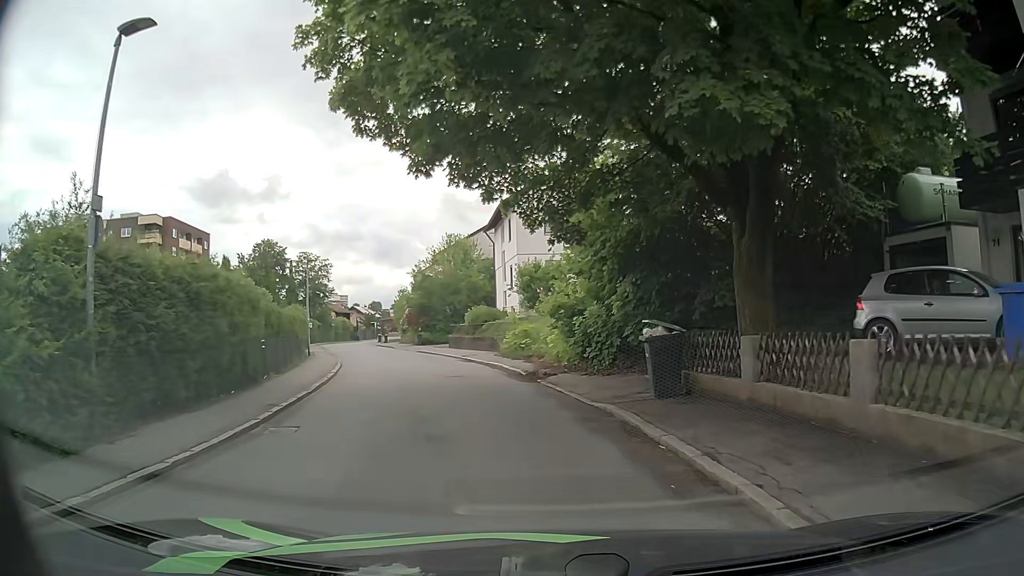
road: residential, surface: asphalt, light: Day
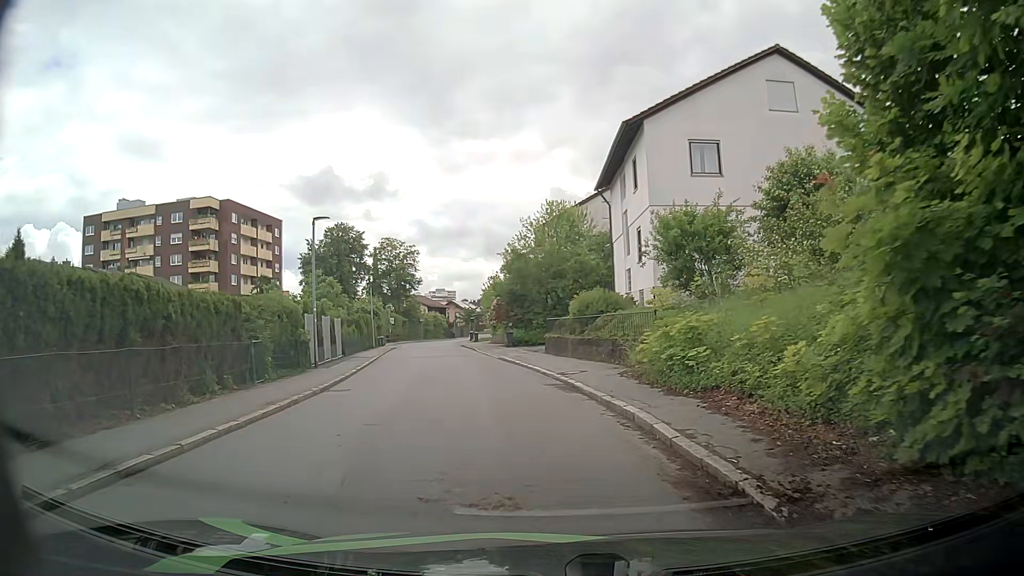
(-1.3, +14.3) m; -10°
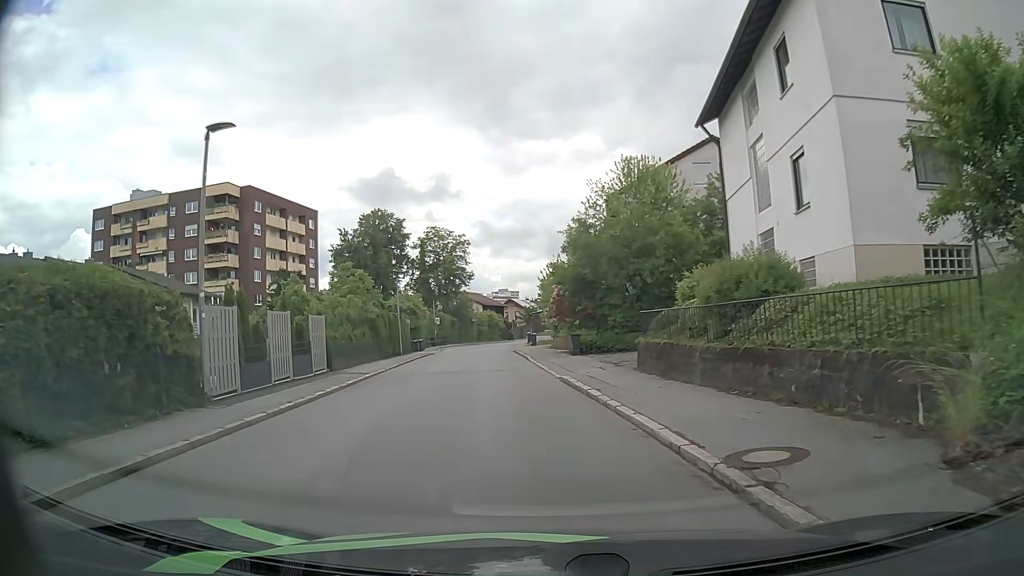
(-0.5, +11.9) m; -5°
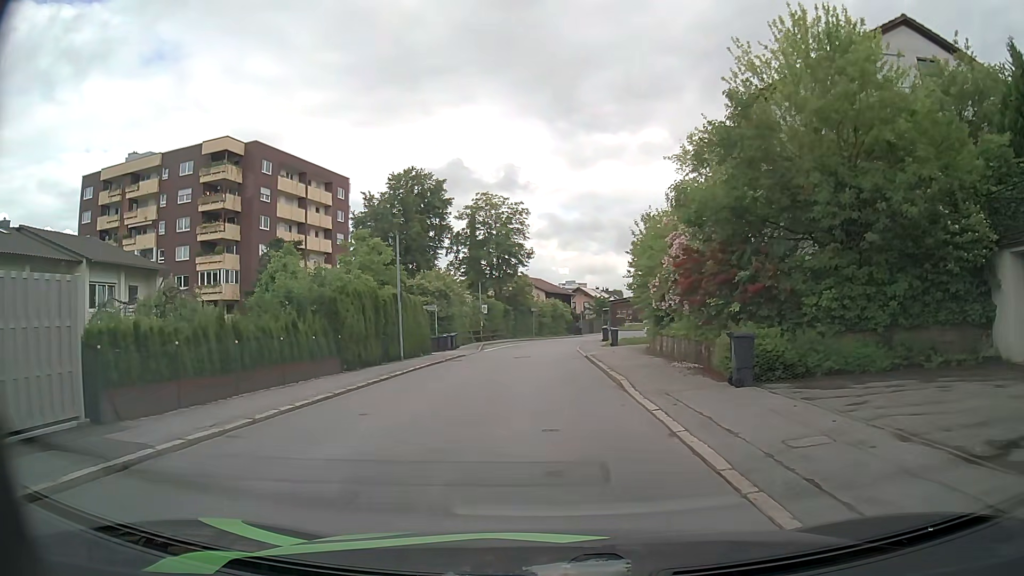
(-0.8, +16.5) m; -6°
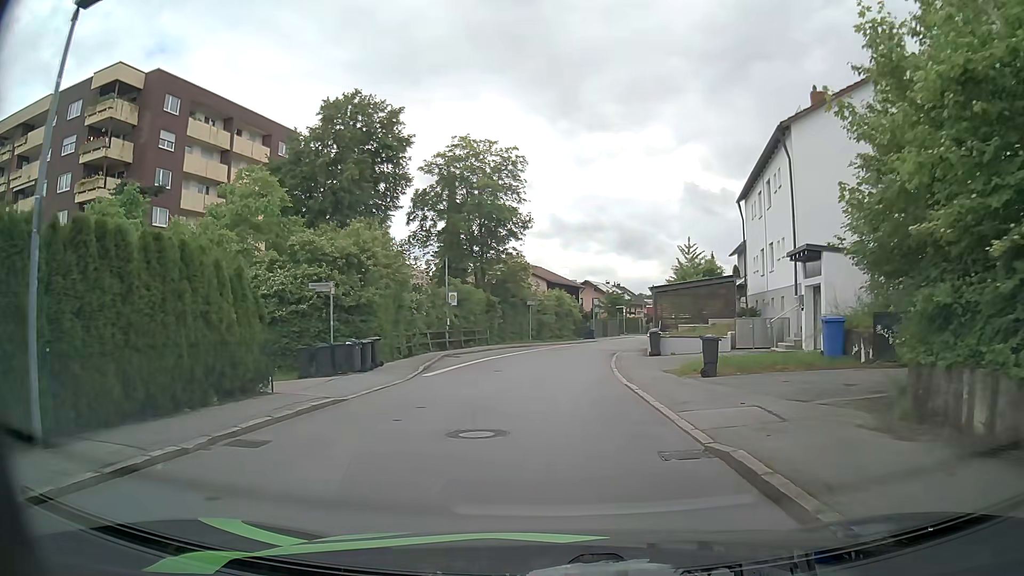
(-0.3, +20.2) m; -1°
(0, +10) (+1, +20) (+2, +30) (+3, +40) (+6, +50) (+8, +59) (+11, +69) (+14, +78) (+18, +88) (+20, +97) m
